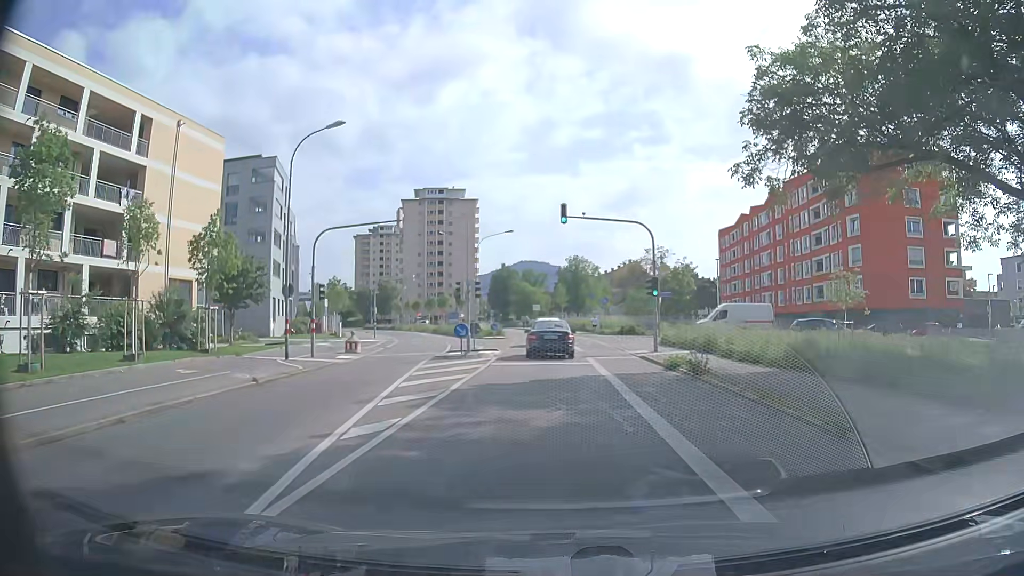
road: secondary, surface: asphalt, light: Day
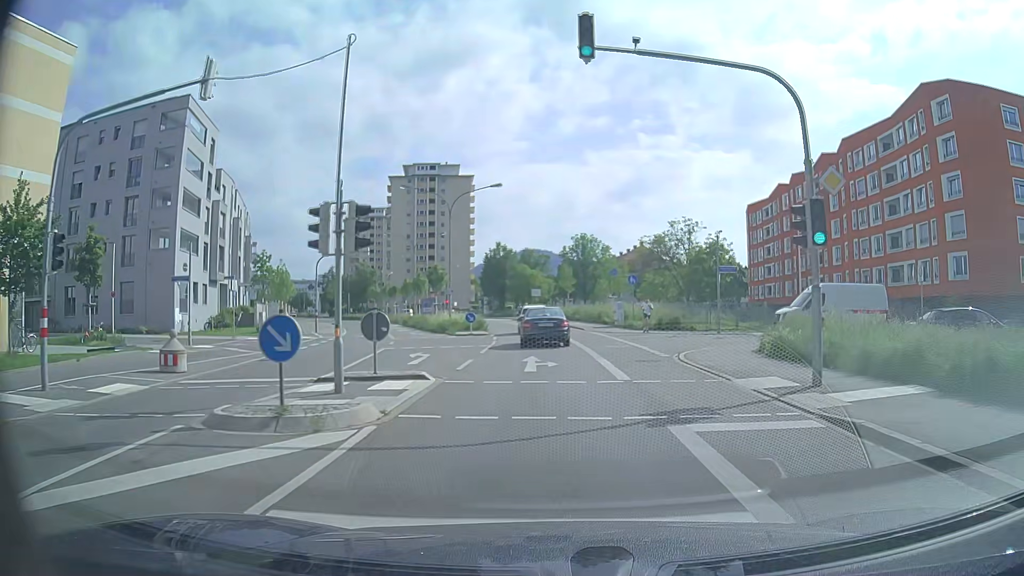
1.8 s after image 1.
(0.0, +17.8) m; 0°
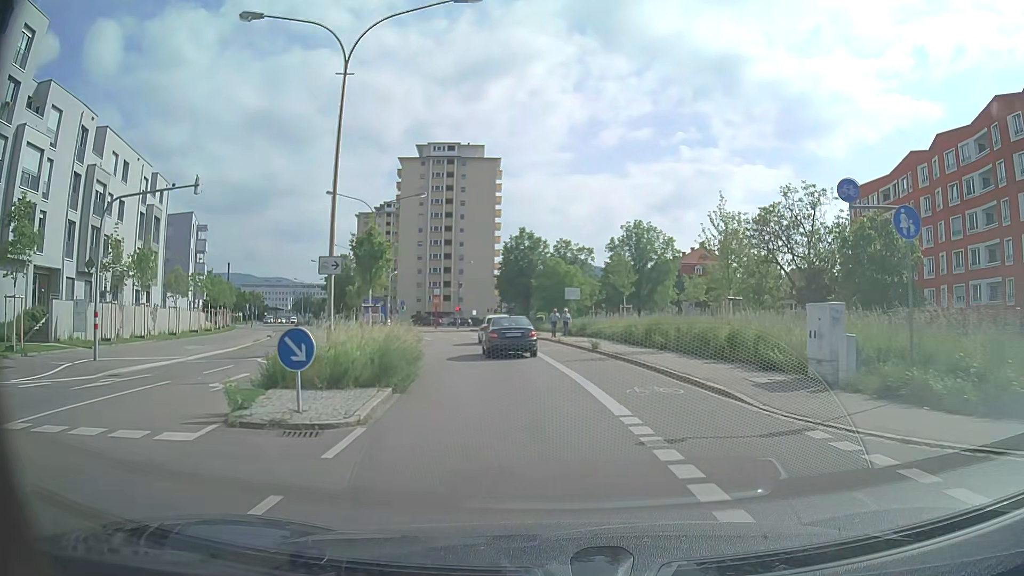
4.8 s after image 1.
(-0.5, +29.1) m; -3°
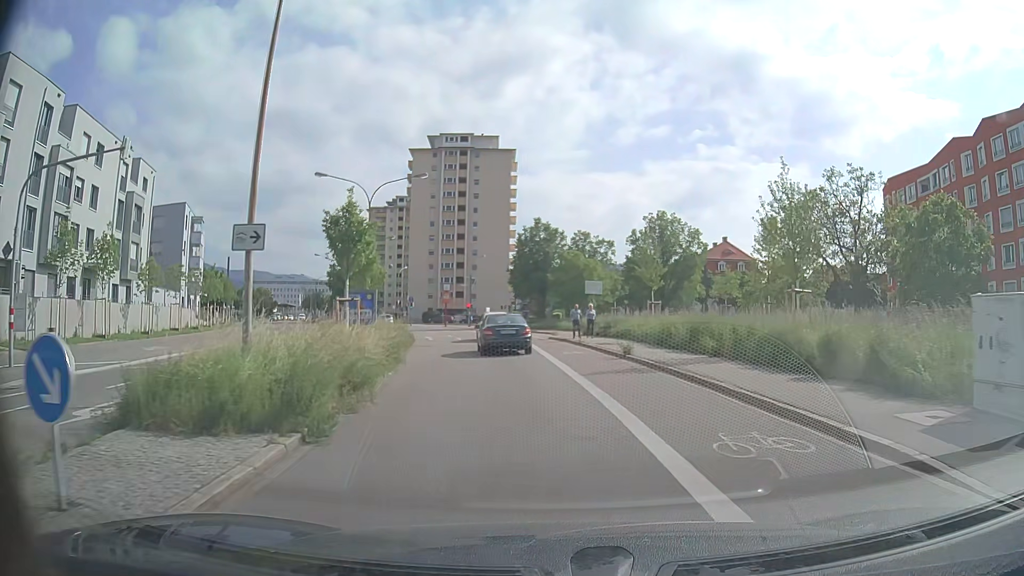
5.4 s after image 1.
(-0.1, +5.5) m; -1°
(0, +10) (-1, +20) (-3, +30) (-4, +40) (-7, +49) (-9, +59) (-13, +69) (-16, +78) (-20, +87) (-25, +96) m
